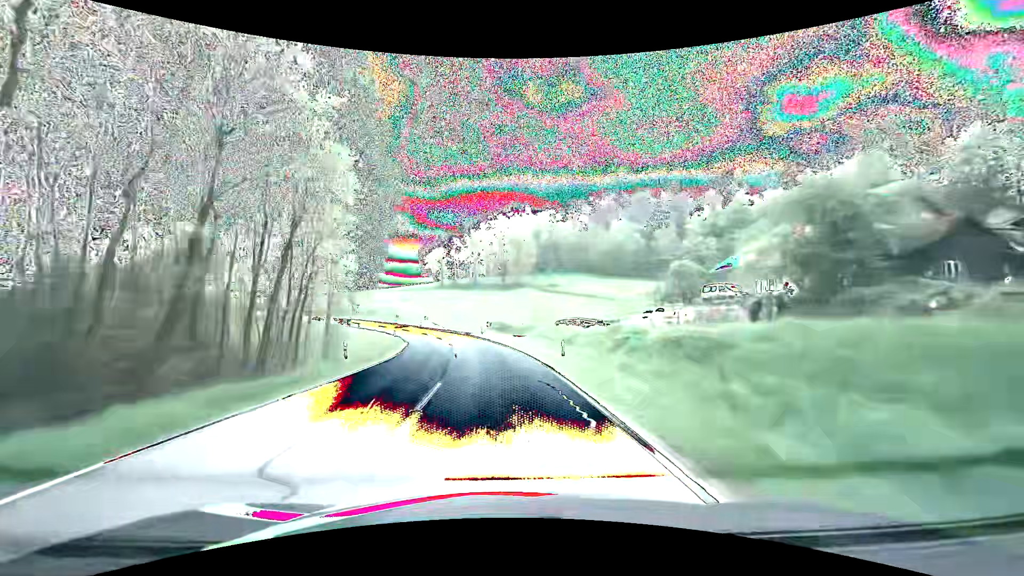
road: secondary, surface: asphalt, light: Day
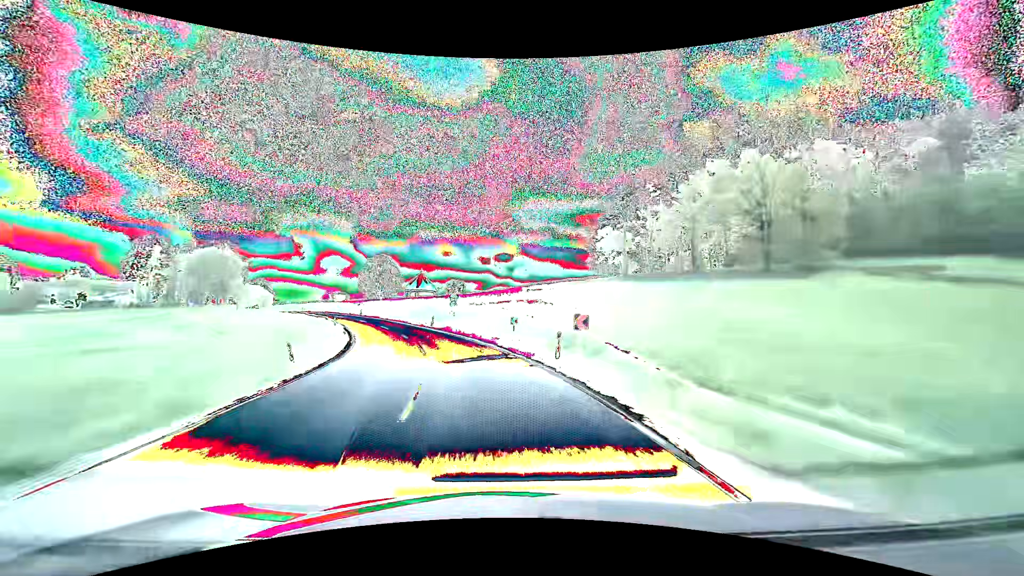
(-8.4, +58.8) m; -19°
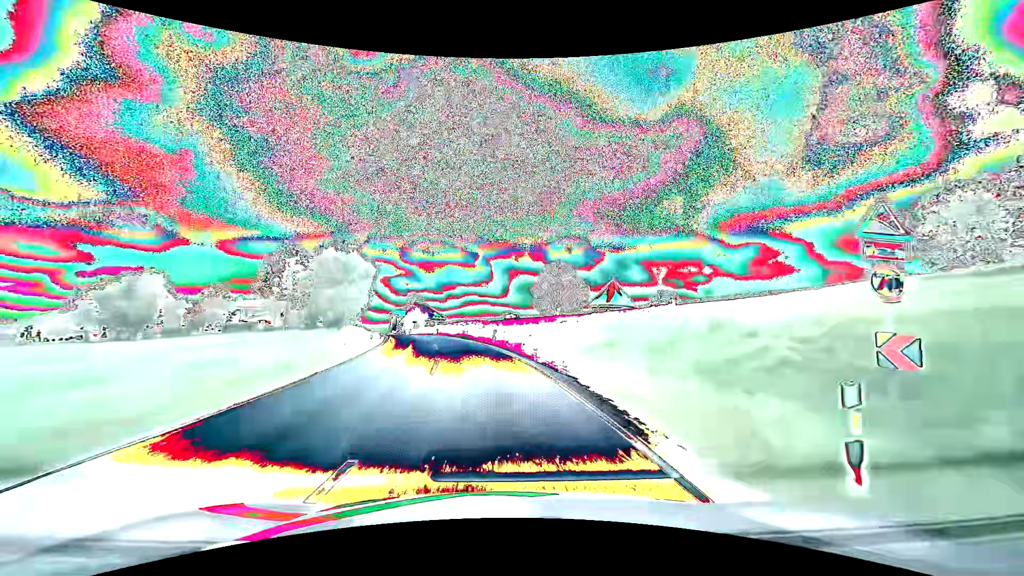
(-7.8, +41.1) m; -21°
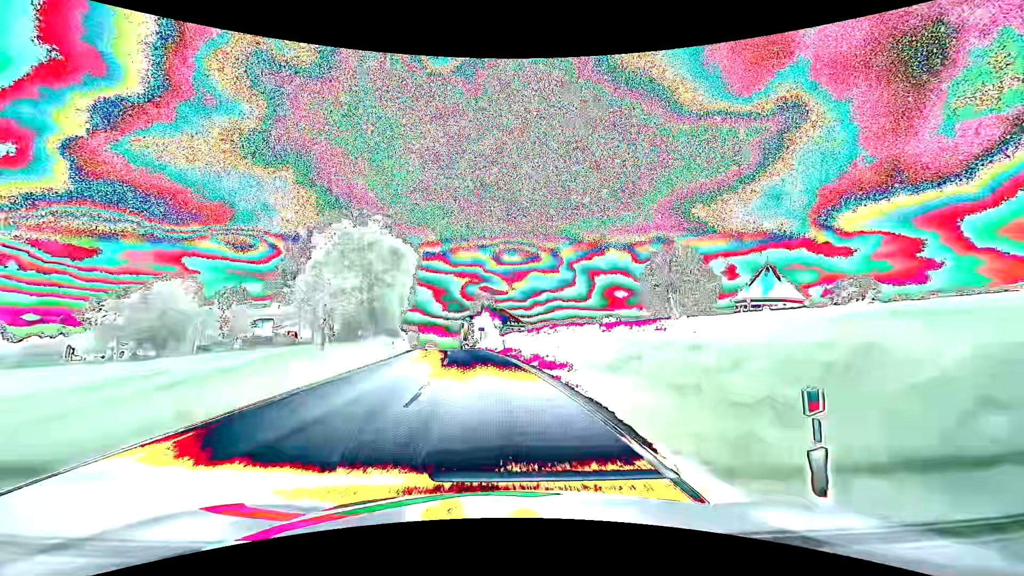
(-2.5, +28.6) m; -10°
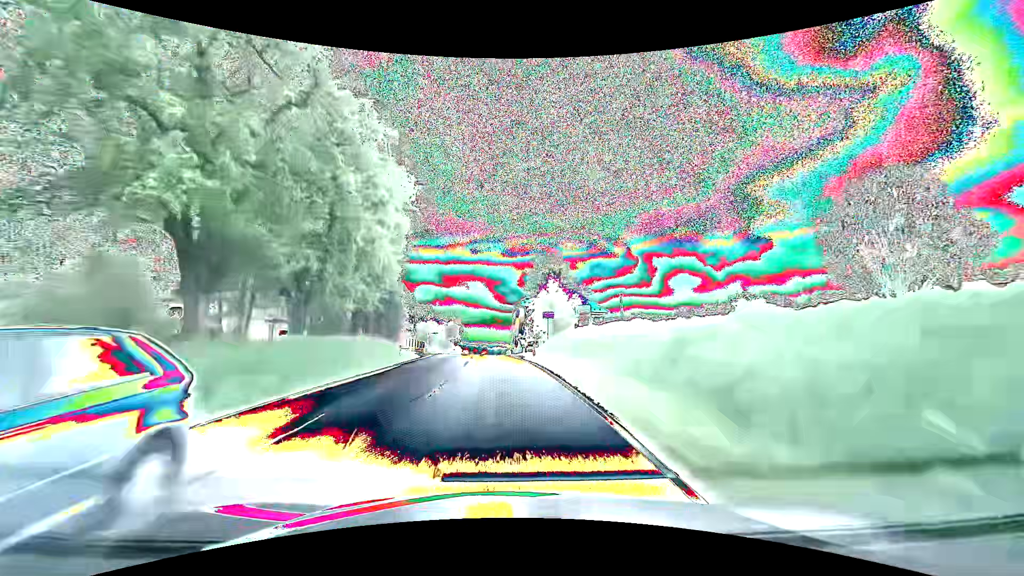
(-2.4, +34.8) m; -7°
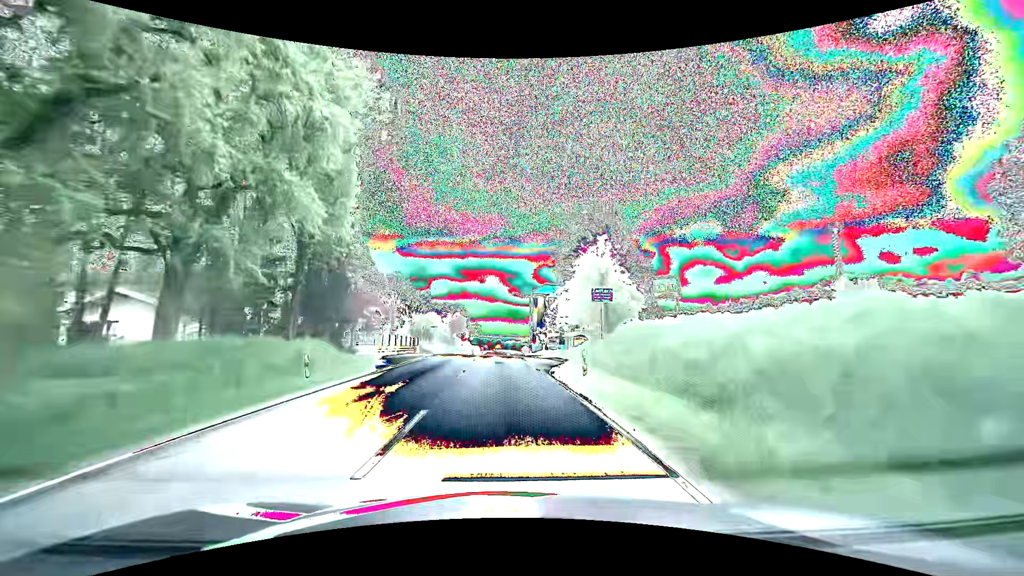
(-0.2, +16.3) m; -1°
(0, +10) (0, +20) (-1, +30) (-1, +40) (-2, +50) (-2, +60) (-2, +70) (-2, +80) (-2, +90) (-1, +100) m
